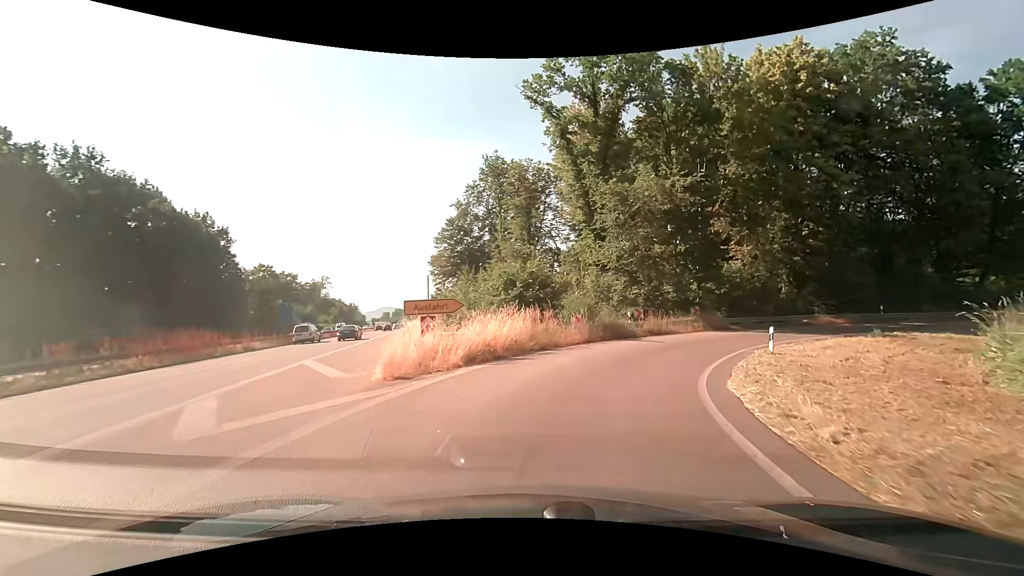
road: trunk_link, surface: asphalt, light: Day
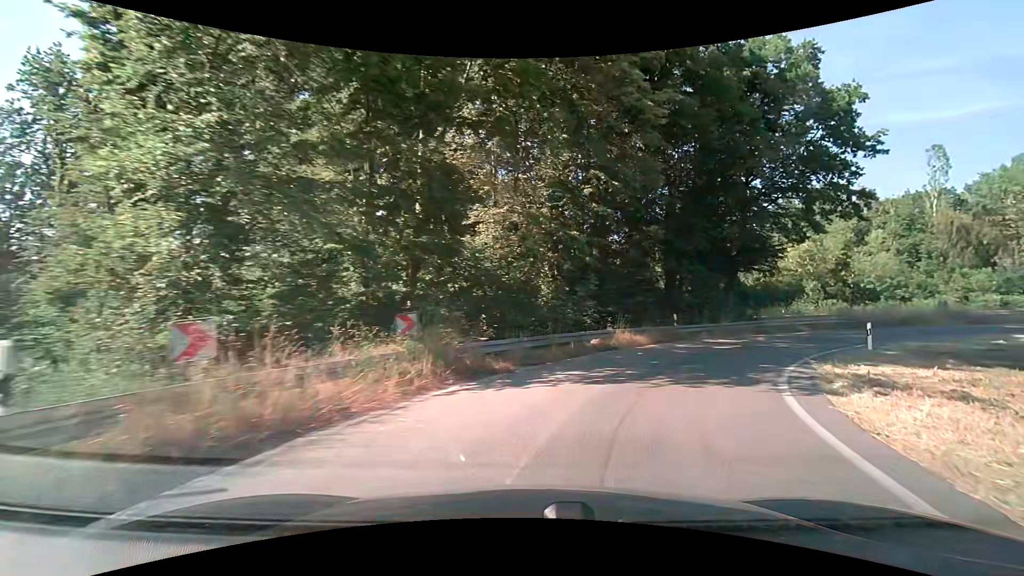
(+5.8, +21.2) m; +34°
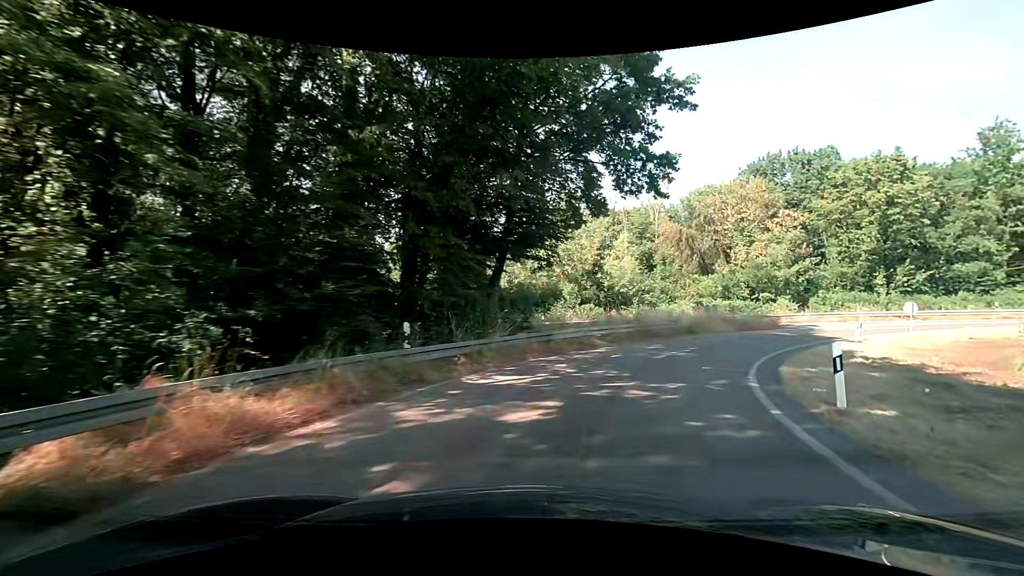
(+3.4, +13.7) m; +28°
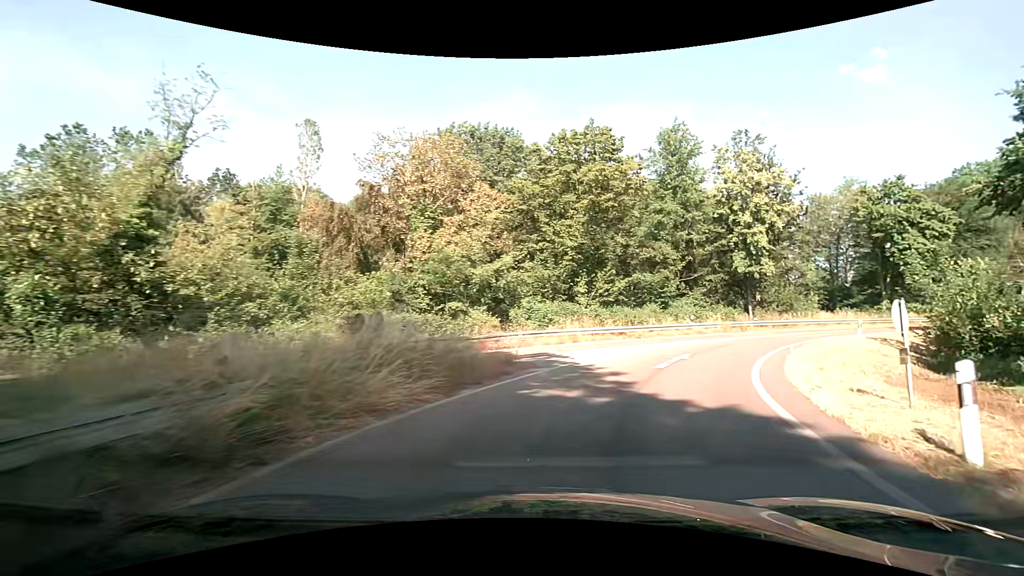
(+6.3, +20.7) m; +36°
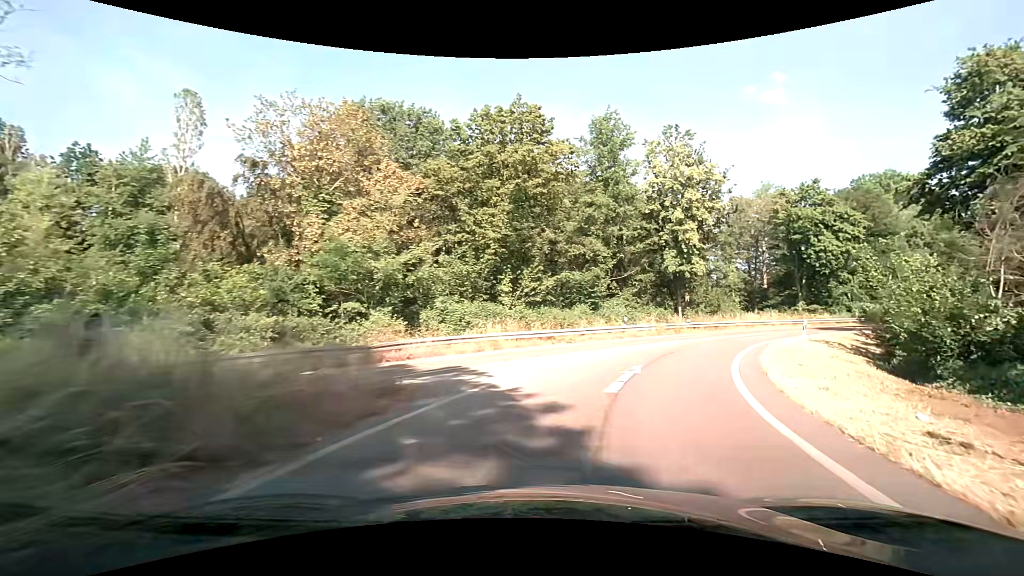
(+0.3, +4.6) m; +8°
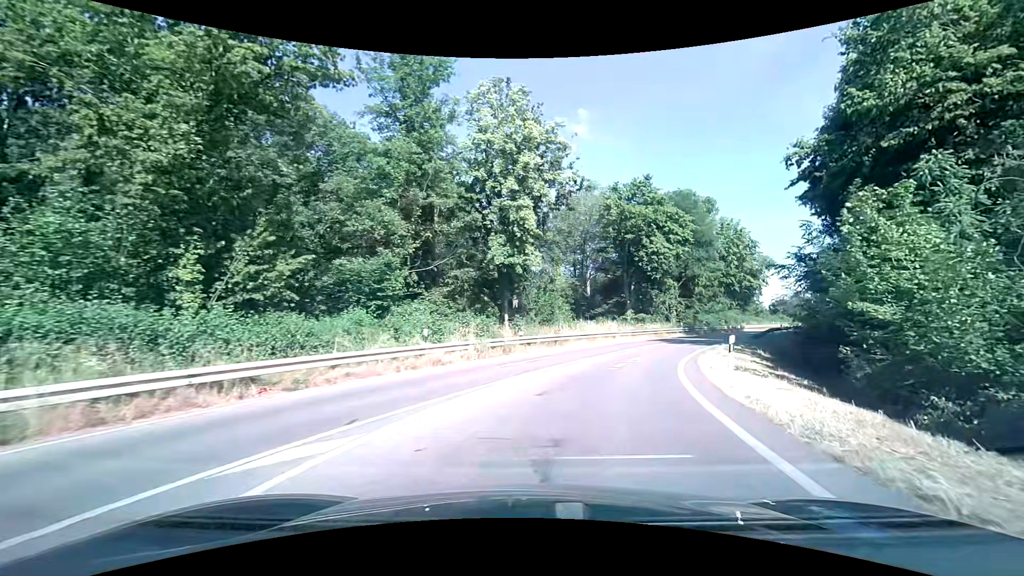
(+2.8, +13.7) m; +21°
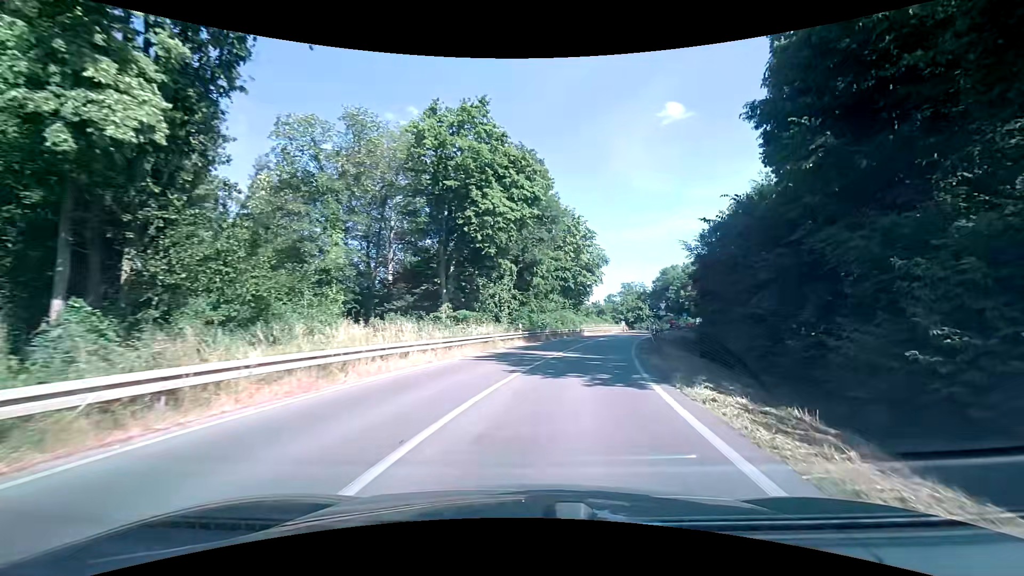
(+3.7, +19.7) m; +20°
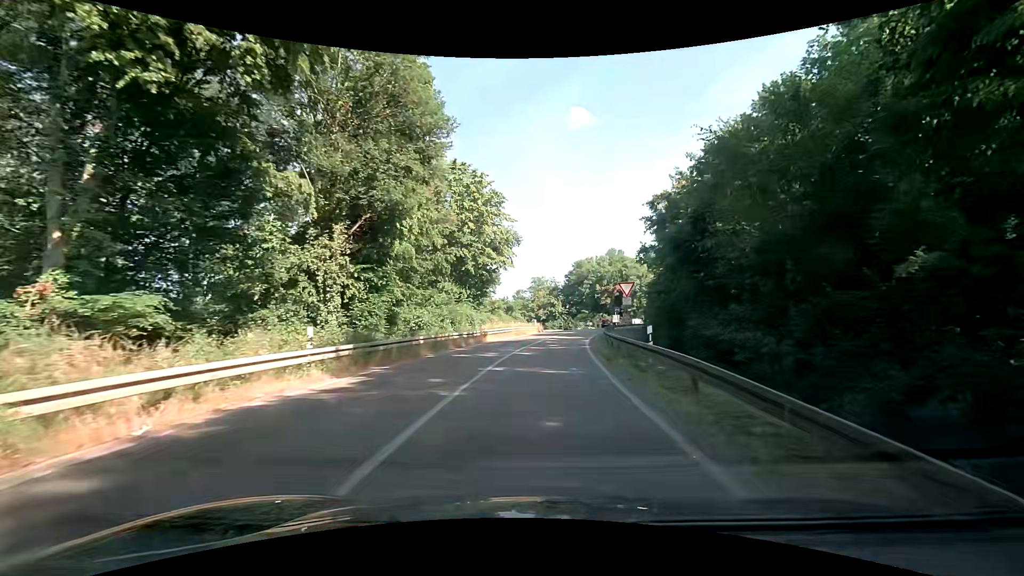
(+2.3, +21.2) m; +11°
(0, +10) (+1, +20) (+2, +30) (+3, +40) (+4, +50) (+6, +60) (+9, +69) (+11, +79) (+15, +88) (+20, +97) m
